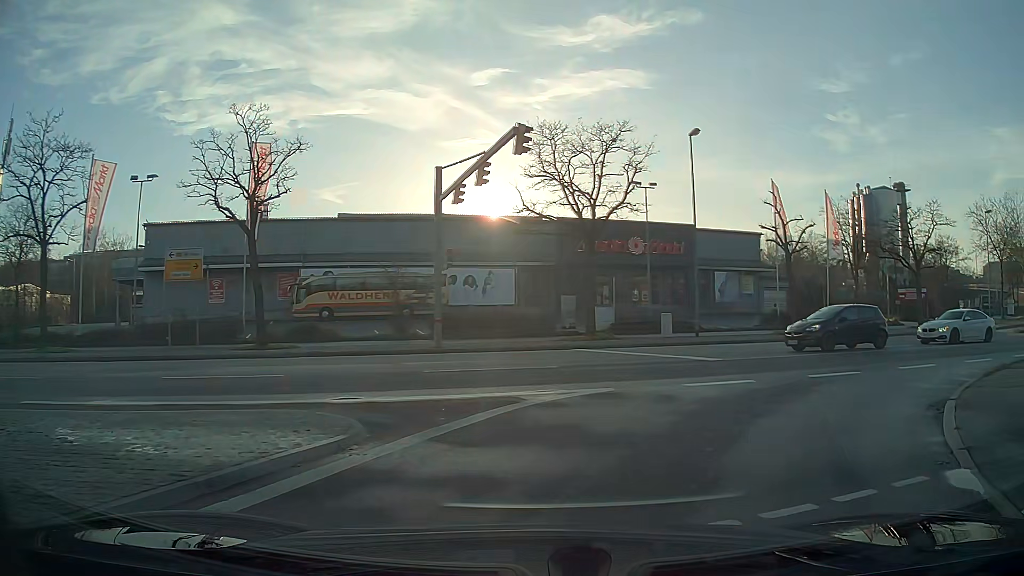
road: primary_link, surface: asphalt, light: Day
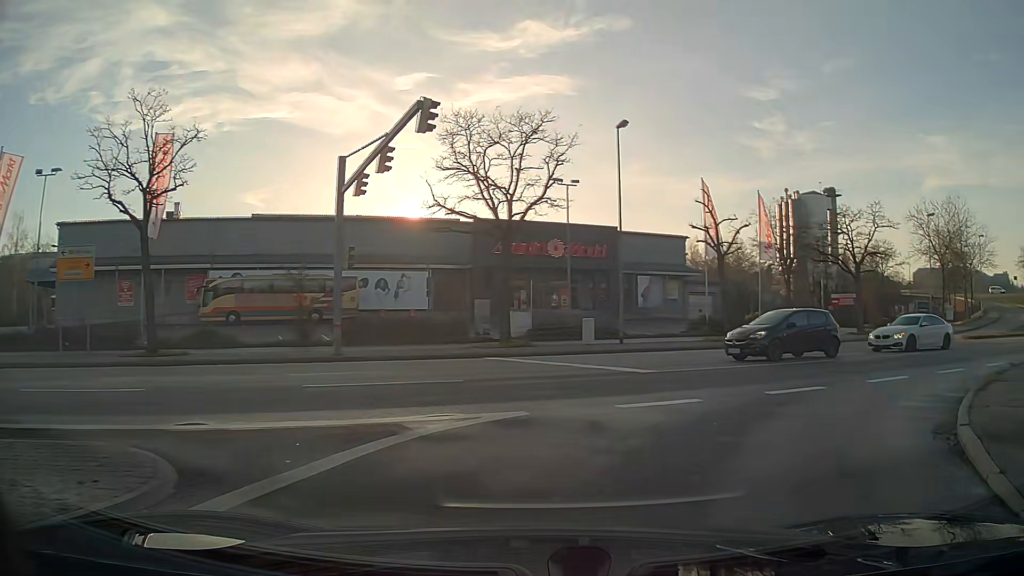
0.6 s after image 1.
(+0.2, +2.6) m; +7°
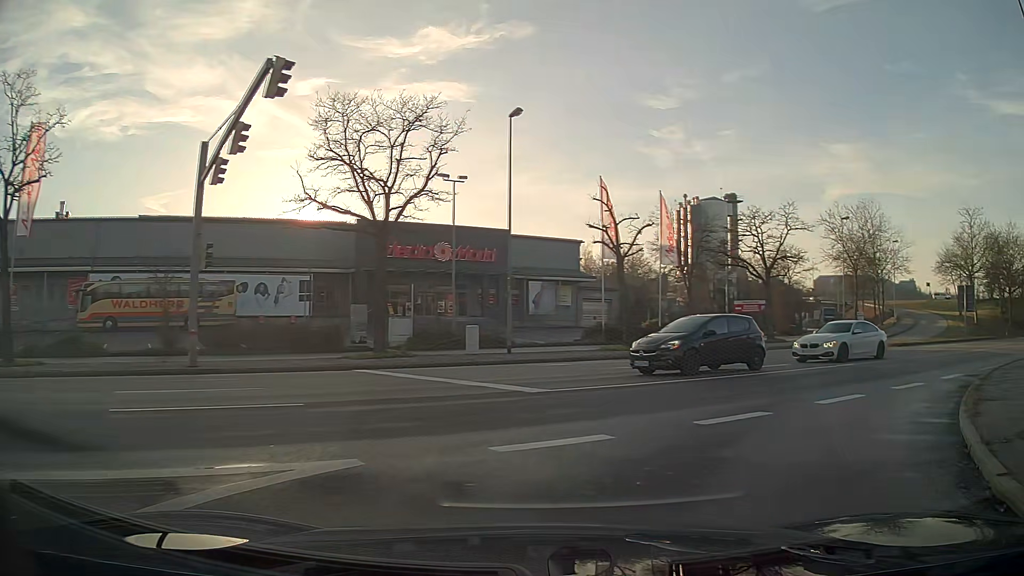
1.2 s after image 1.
(+0.3, +3.0) m; +10°
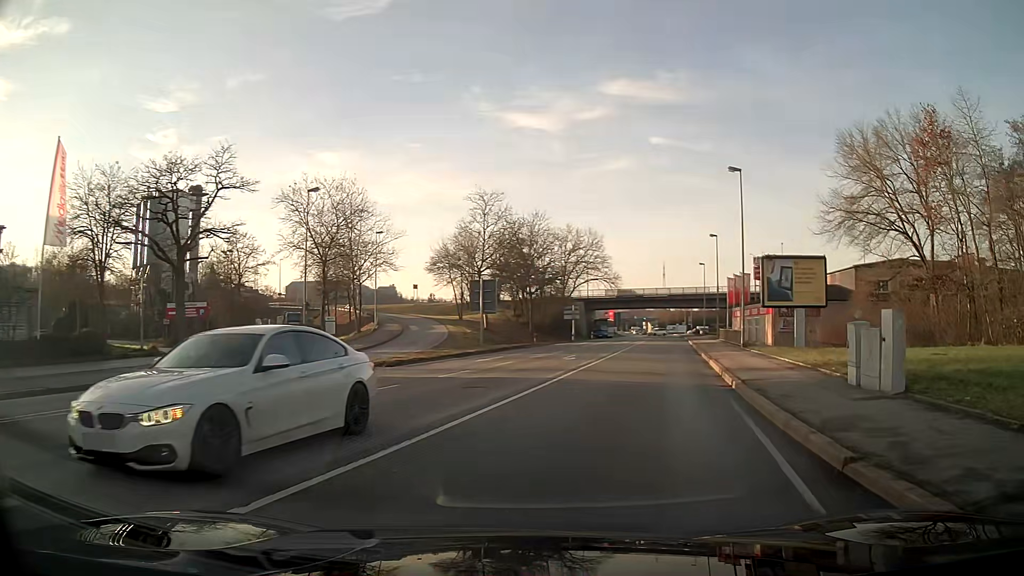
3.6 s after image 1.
(+6.6, +14.6) m; +43°
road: primary
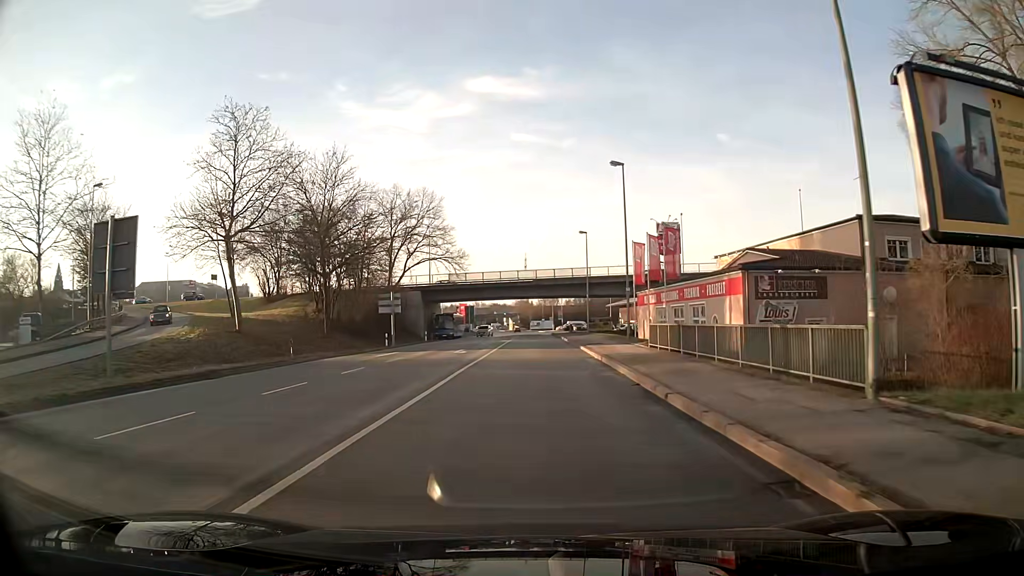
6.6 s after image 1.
(+3.9, +29.0) m; +9°
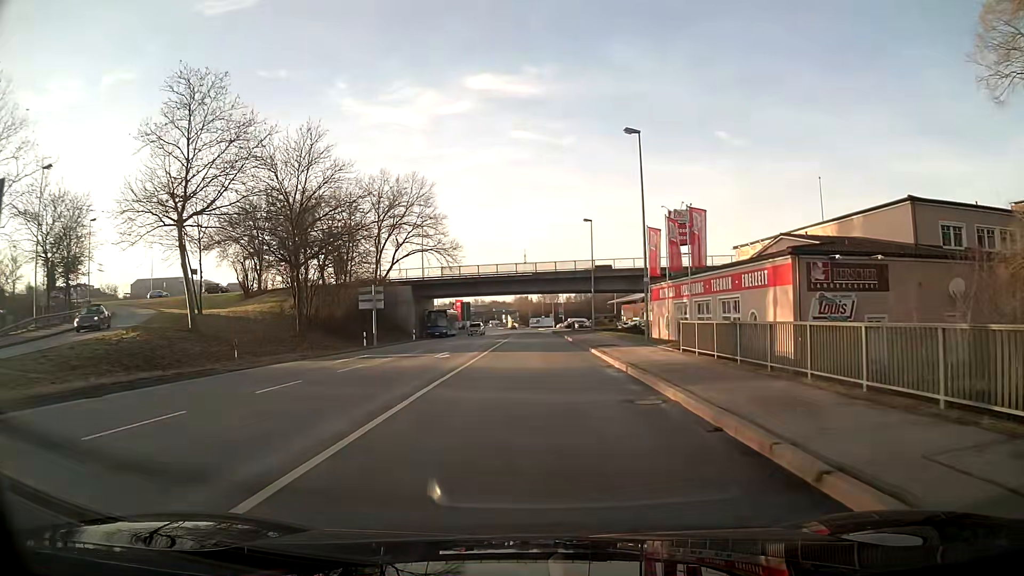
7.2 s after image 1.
(0.0, +6.4) m; 0°
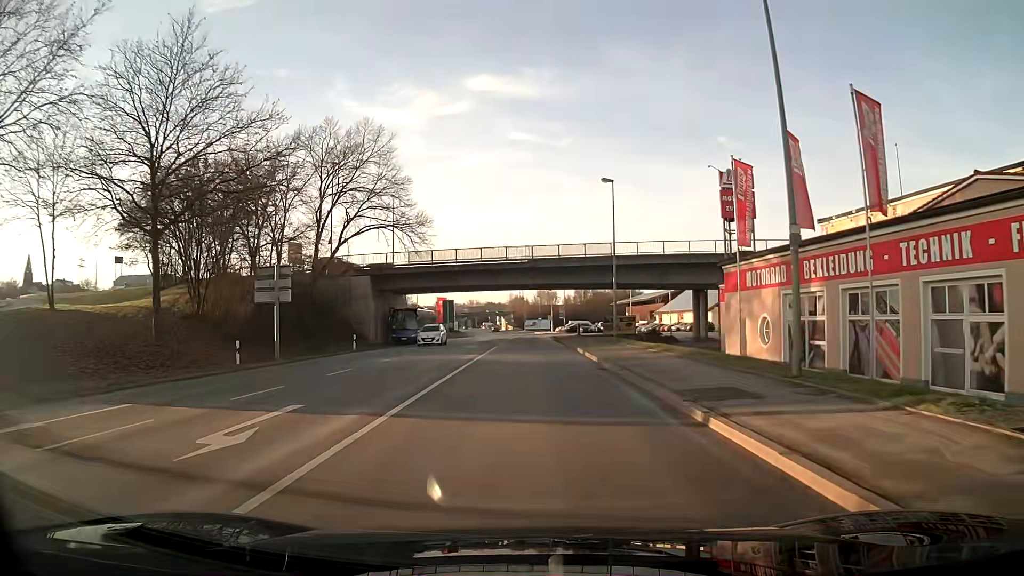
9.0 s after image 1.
(0.0, +19.0) m; 0°
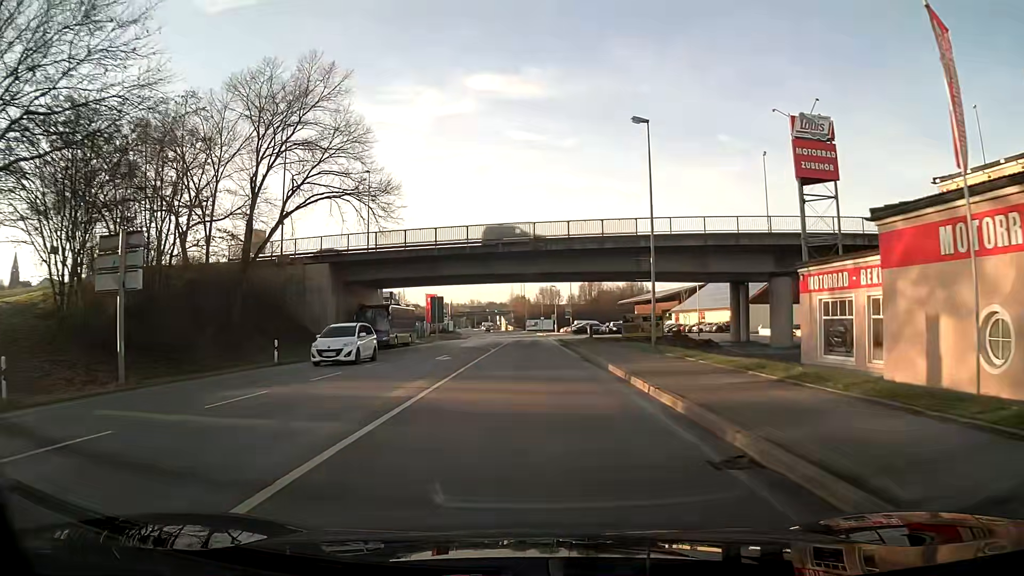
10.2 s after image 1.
(0.0, +13.3) m; 0°
